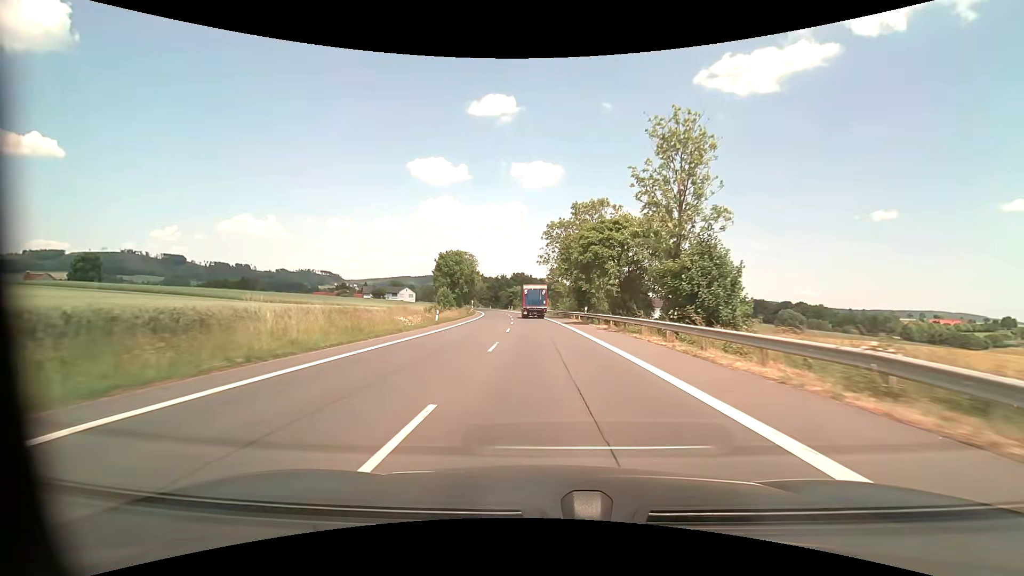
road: primary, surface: asphalt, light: Day
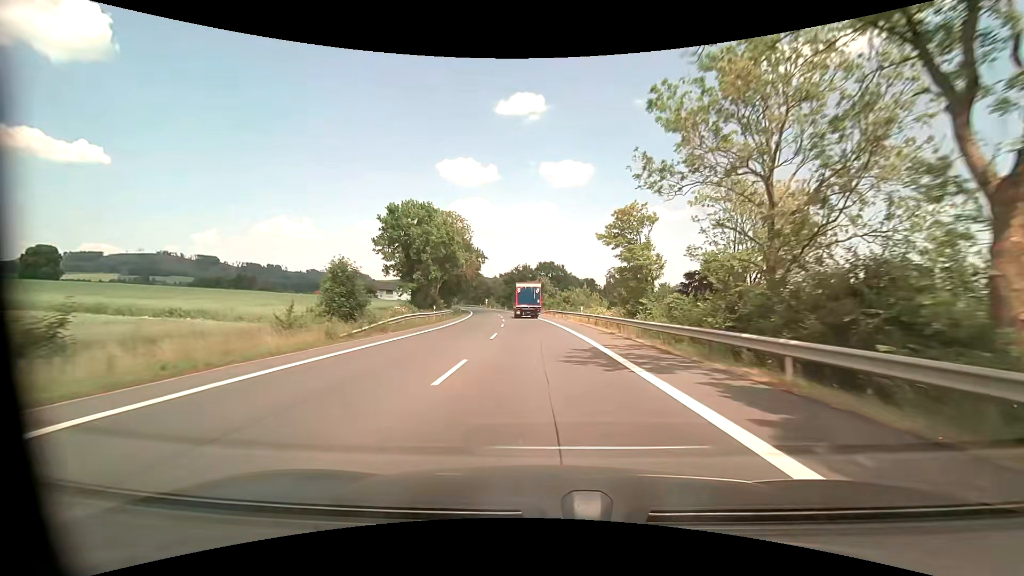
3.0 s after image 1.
(-1.7, +54.0) m; -3°
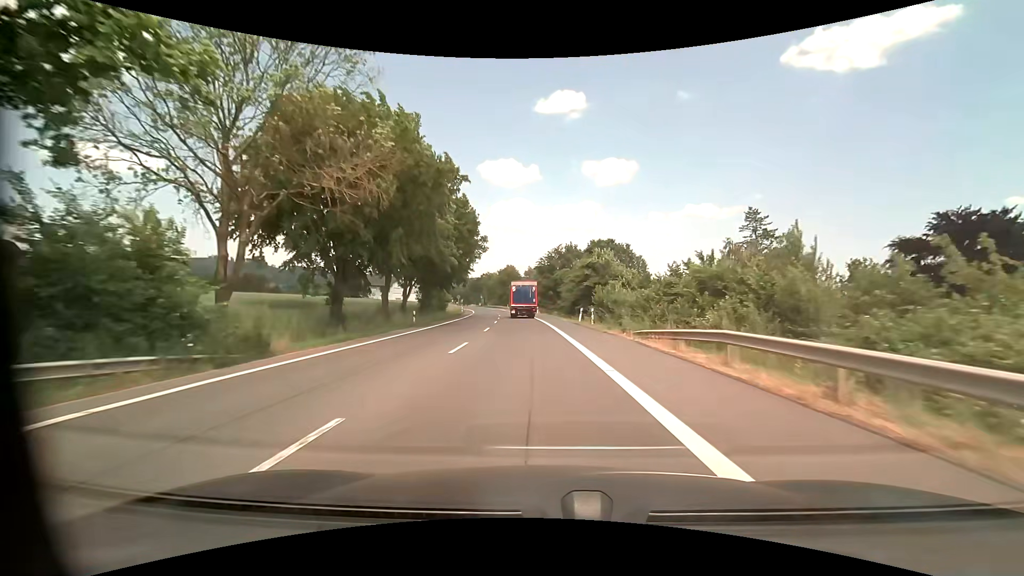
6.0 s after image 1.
(-2.1, +53.9) m; -5°
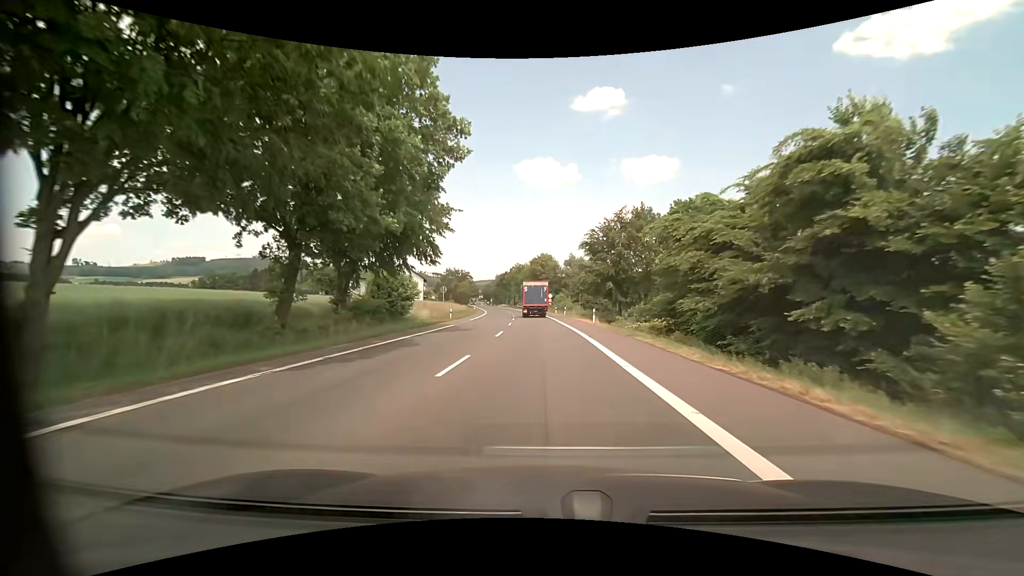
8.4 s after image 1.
(-1.8, +40.0) m; -5°
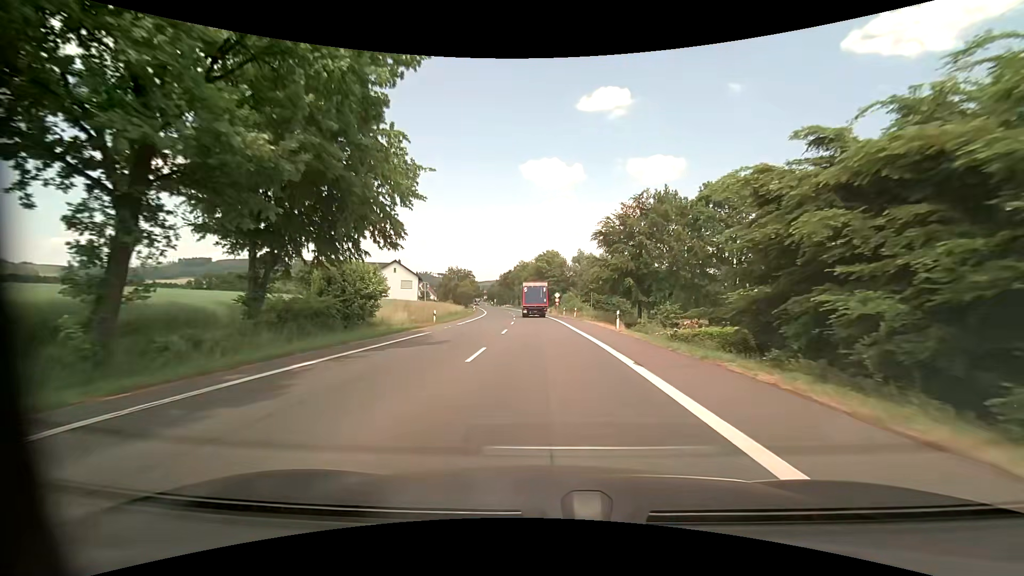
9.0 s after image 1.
(0.0, +9.5) m; -1°
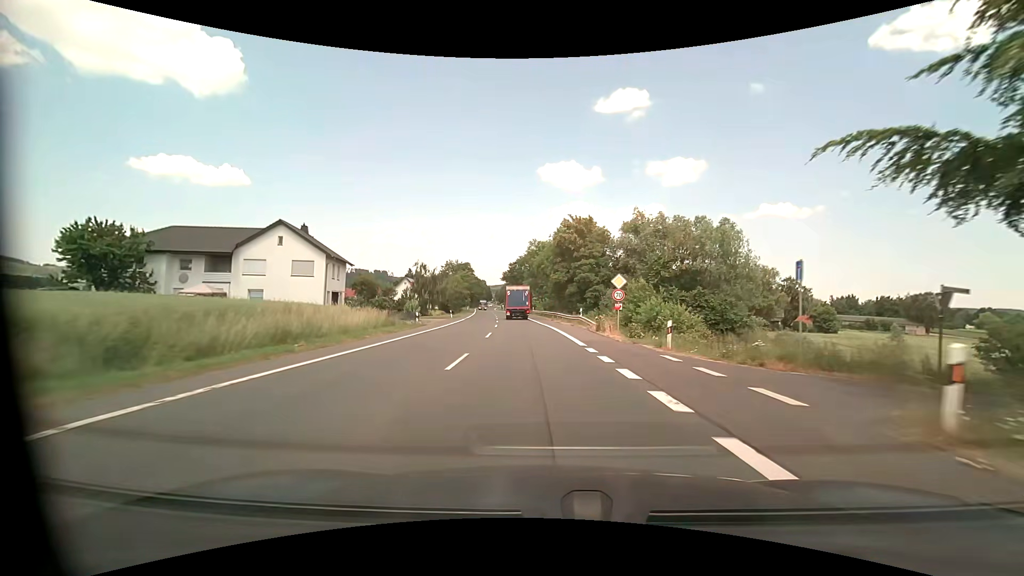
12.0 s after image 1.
(-0.8, +48.6) m; -2°
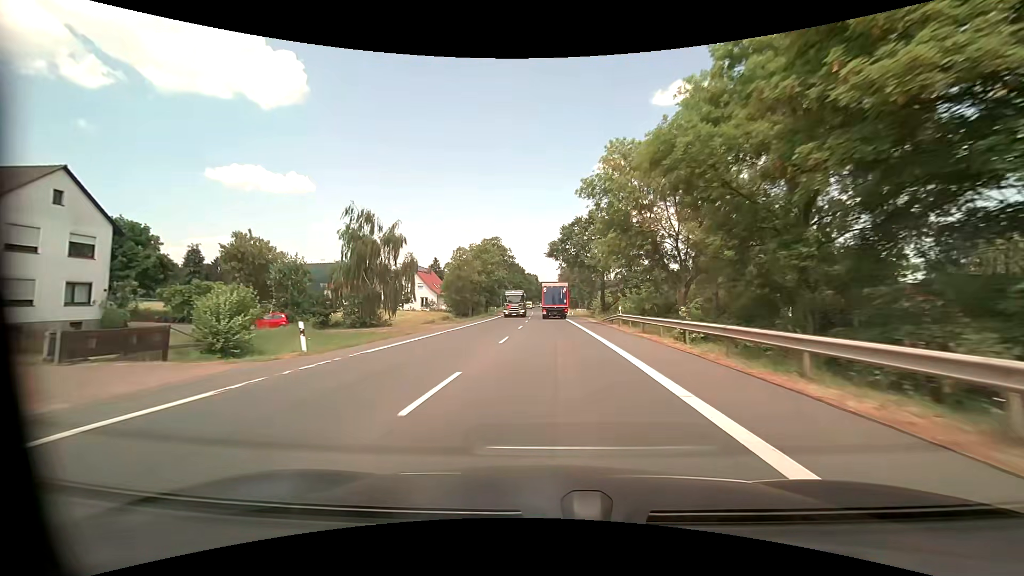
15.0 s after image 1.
(-2.5, +52.4) m; -6°
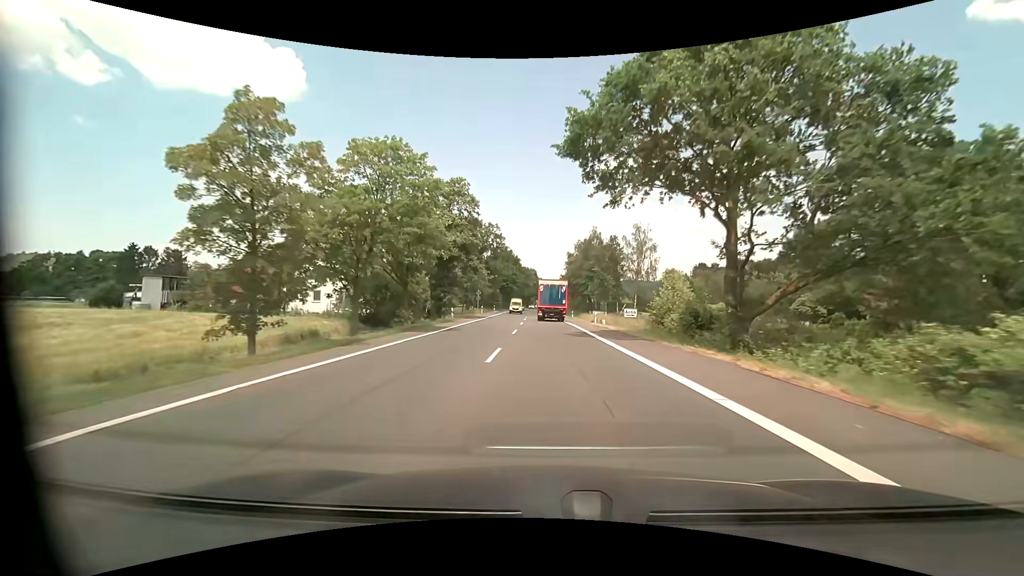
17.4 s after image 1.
(-0.3, +41.9) m; 0°
(0, +10) (0, +20) (0, +30) (0, +40) (0, +50) (0, +60) (0, +70) (0, +80) (0, +90) (0, +100) m
